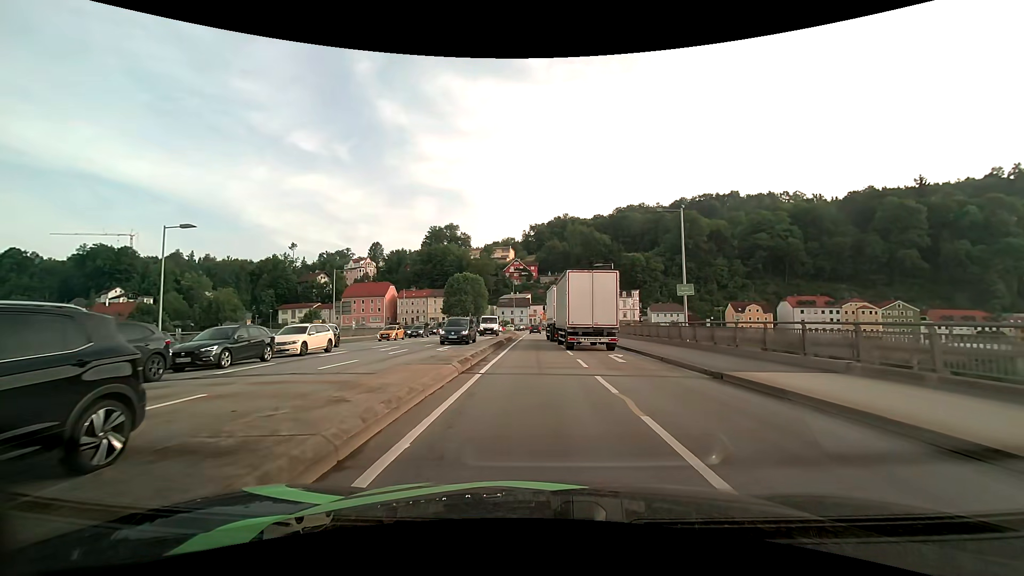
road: primary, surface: asphalt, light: Day
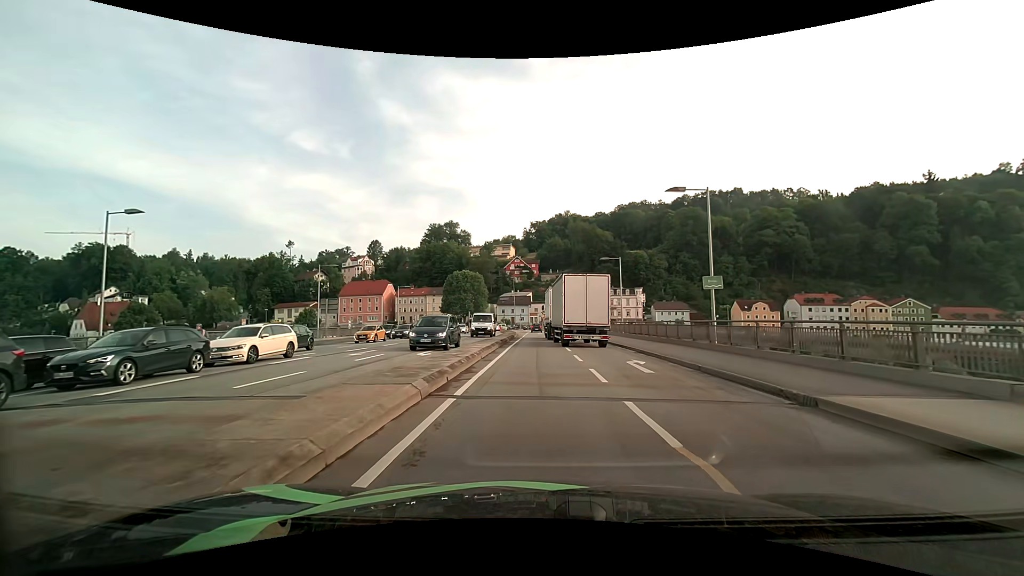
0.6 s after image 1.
(0.0, +4.2) m; 0°
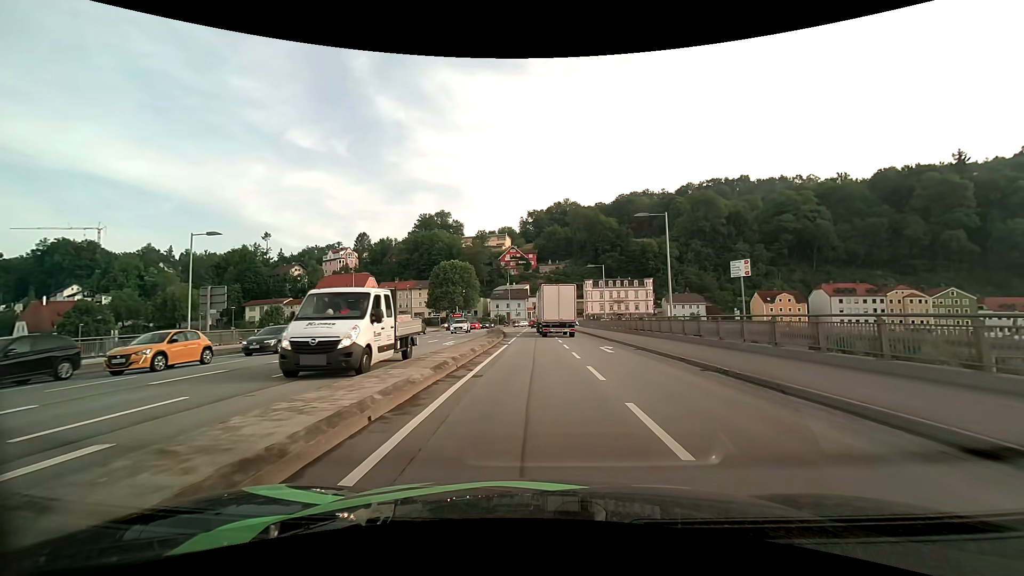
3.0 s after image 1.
(+0.1, +18.7) m; 0°
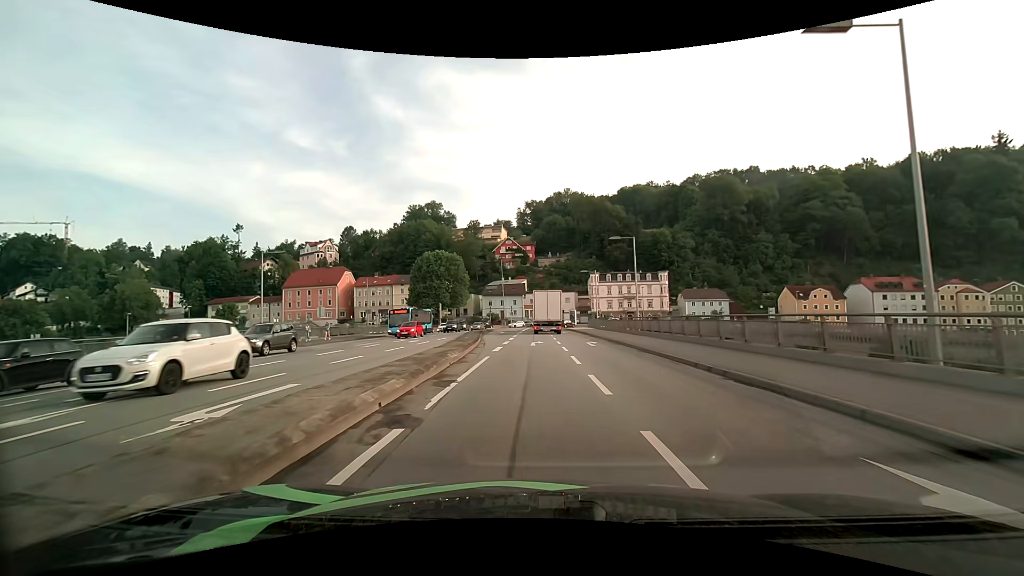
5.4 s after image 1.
(0.0, +20.1) m; 0°
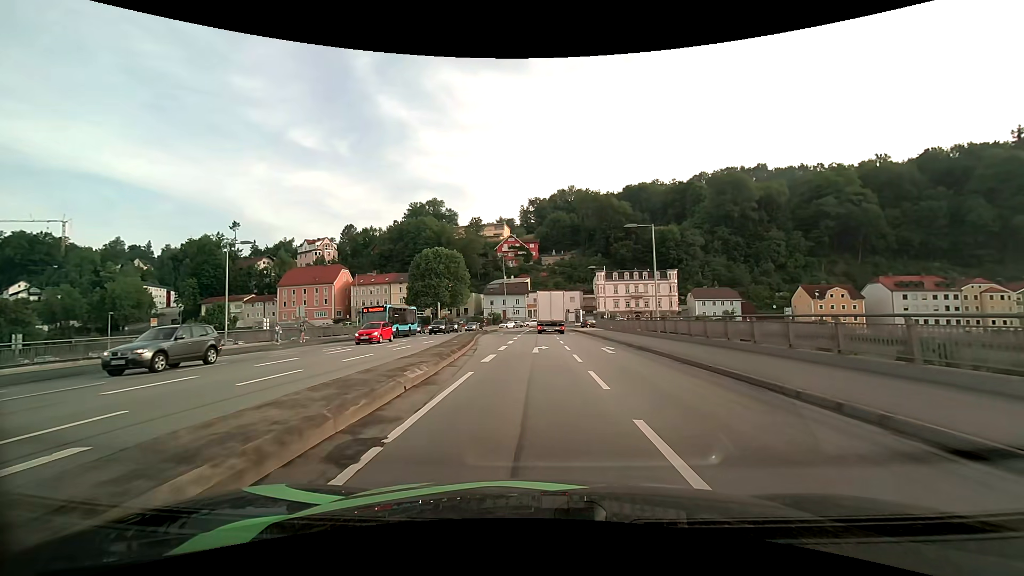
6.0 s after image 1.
(0.0, +5.3) m; 0°
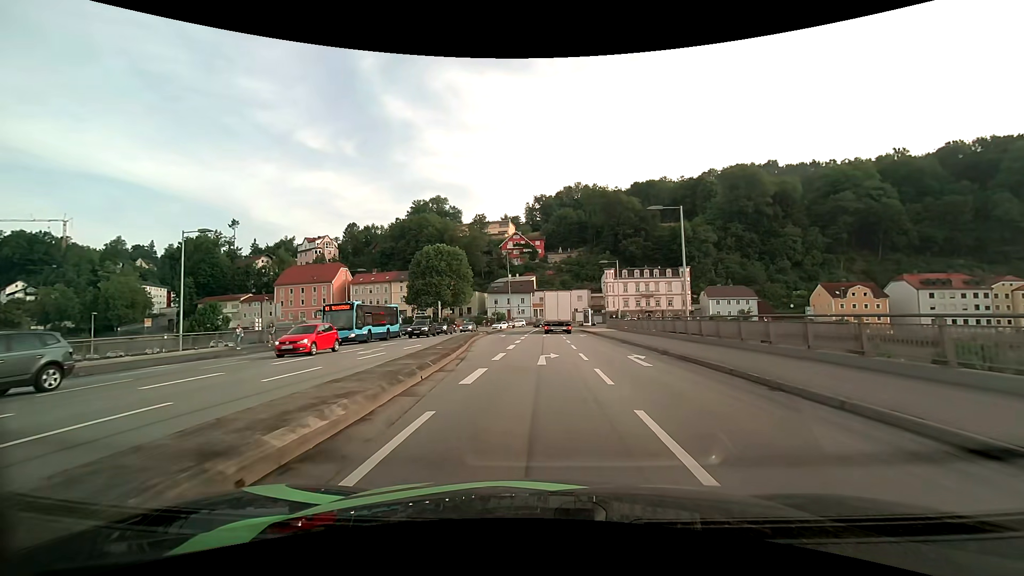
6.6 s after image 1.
(0.0, +5.4) m; -1°
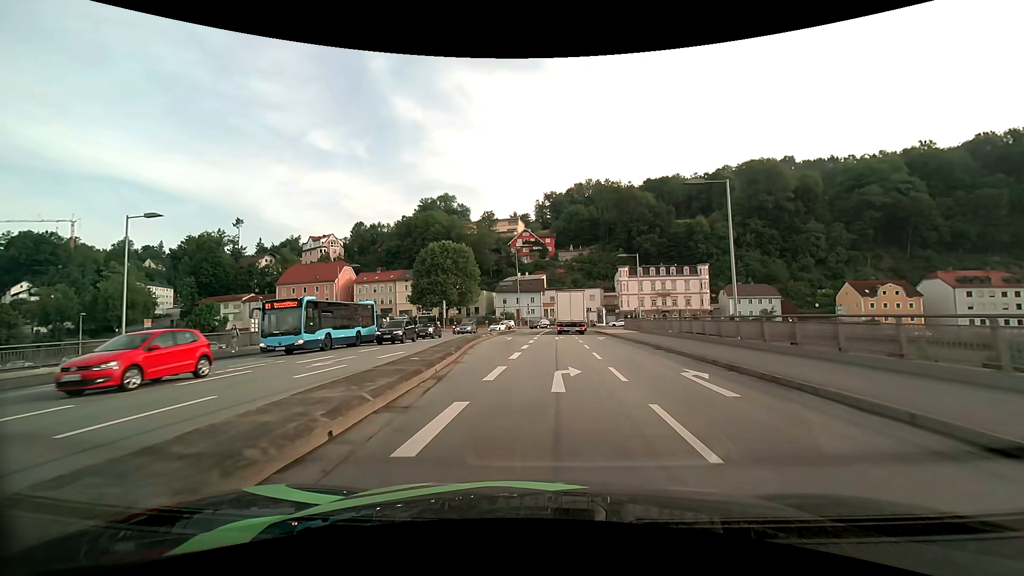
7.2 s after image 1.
(0.0, +5.4) m; -1°
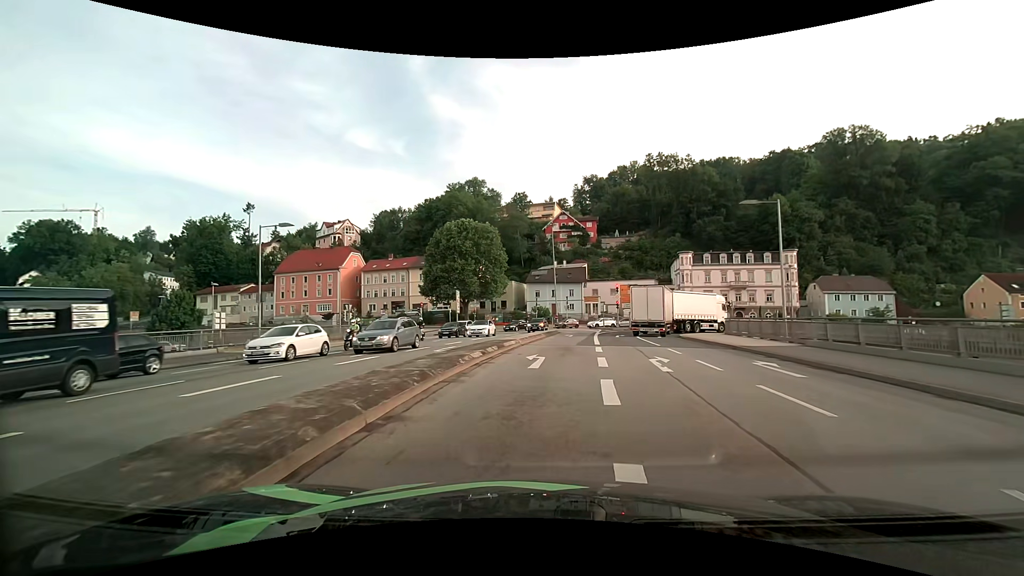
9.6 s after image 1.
(-1.0, +21.3) m; -4°
(0, +10) (+1, +20) (+1, +30) (+3, +40) (+4, +50) (+3, +60) (-1, +69) (-7, +76) (-16, +81) (-26, +85) m
